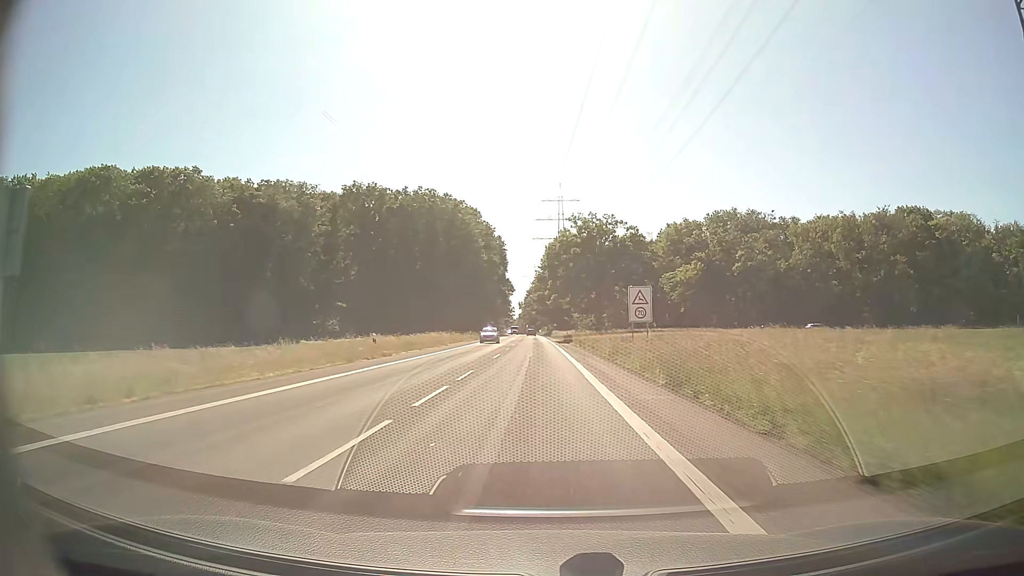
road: secondary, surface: asphalt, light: Day
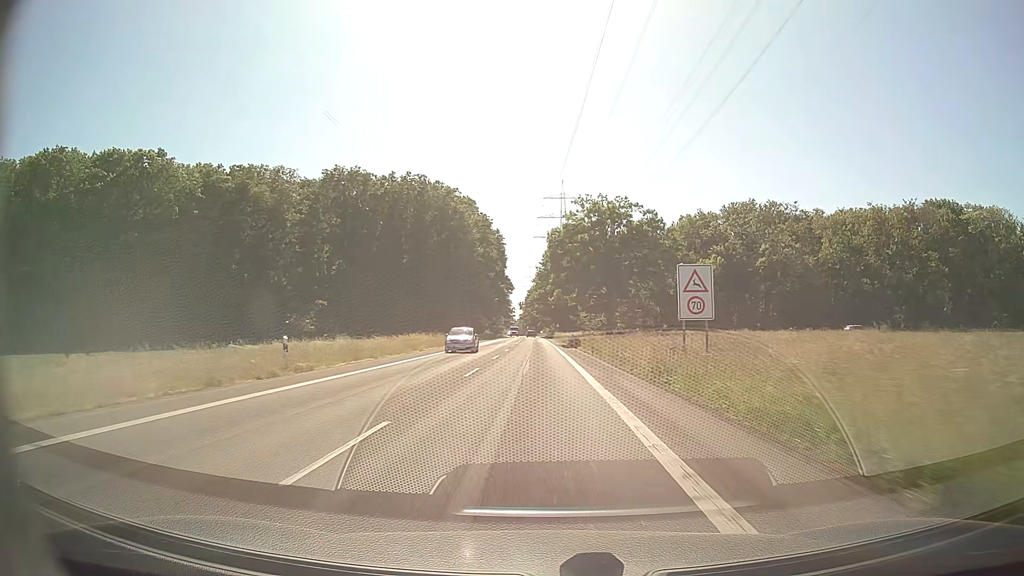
(-0.1, +11.9) m; 0°
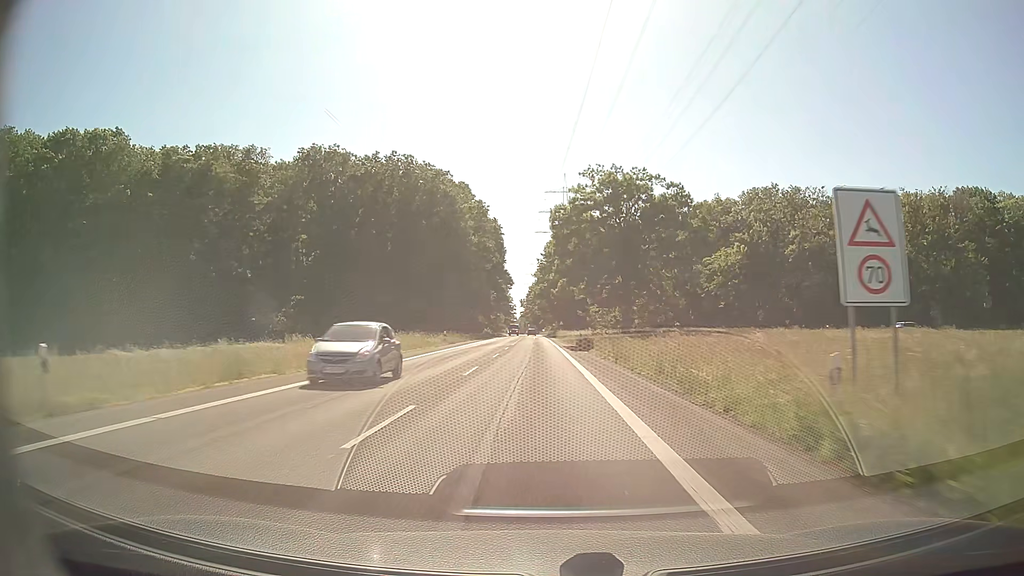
(0.0, +11.8) m; 0°
(0, +10) (0, +20) (0, +30) (0, +40) (0, +50) (0, +60) (-1, +70) (-1, +80) (-1, +90) (-1, +100) m
